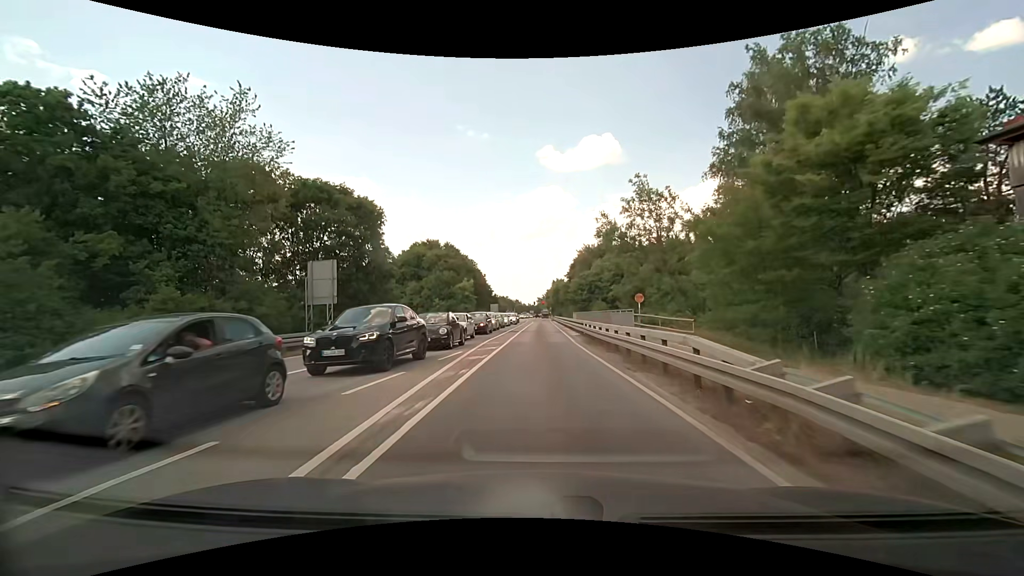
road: secondary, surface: asphalt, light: Day
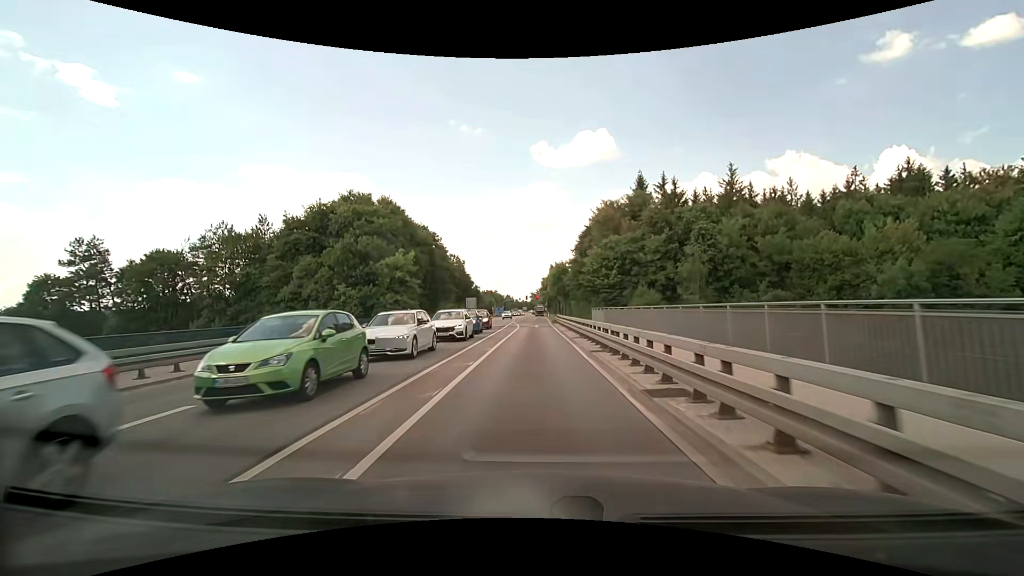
(+0.2, +37.7) m; 0°
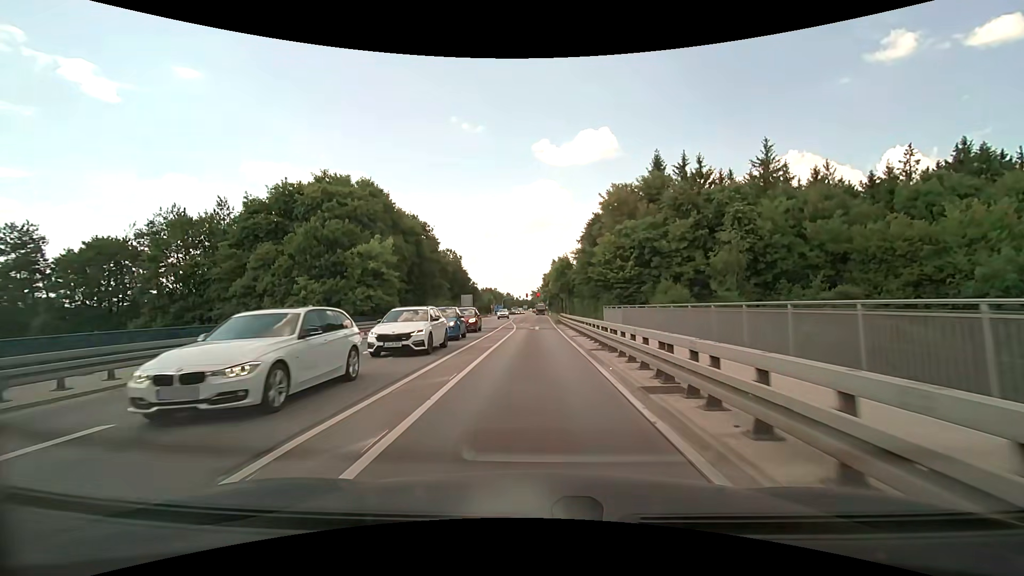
(0.0, +7.7) m; 0°
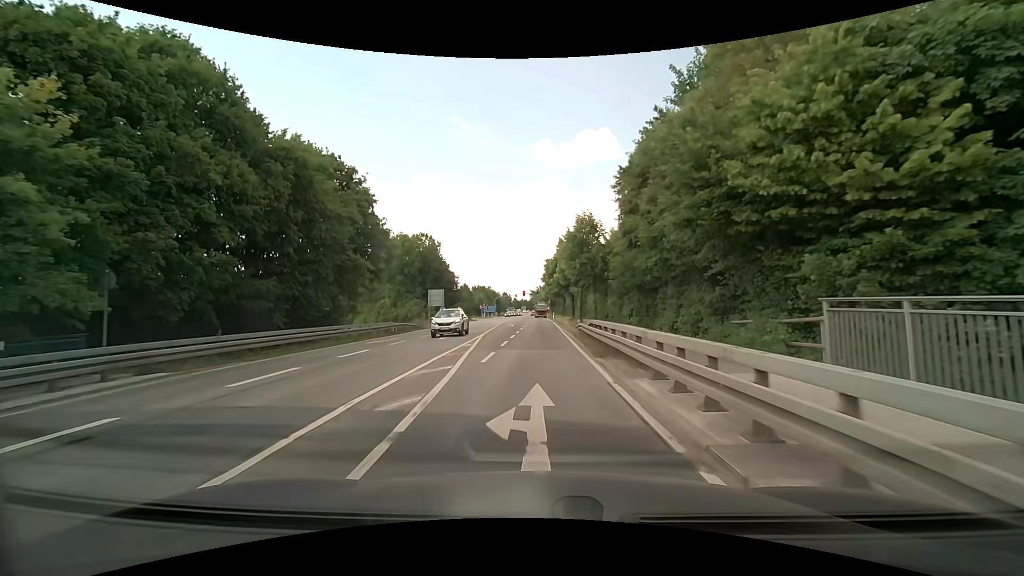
(0.0, +29.5) m; 0°
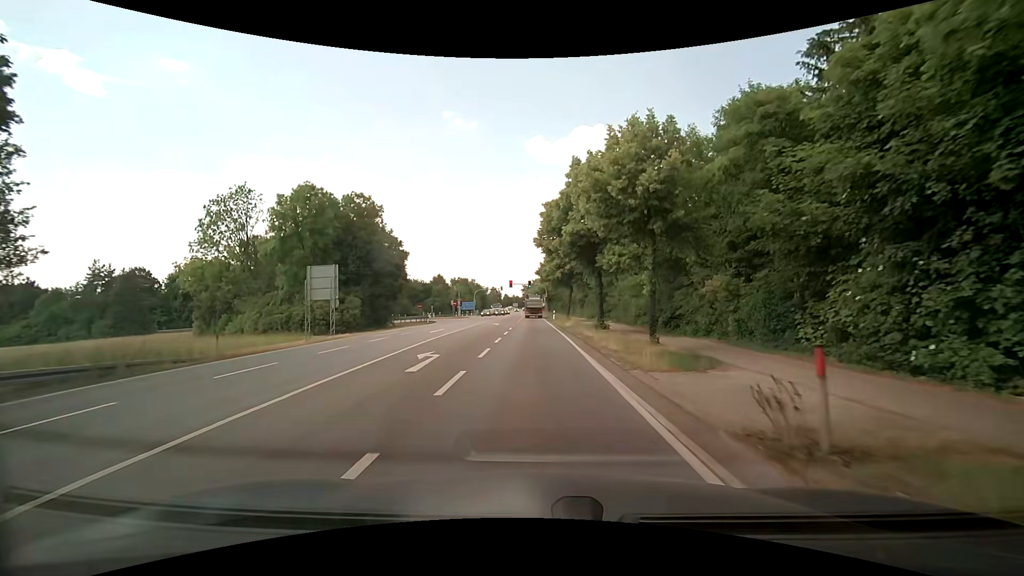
(+0.1, +34.6) m; 0°
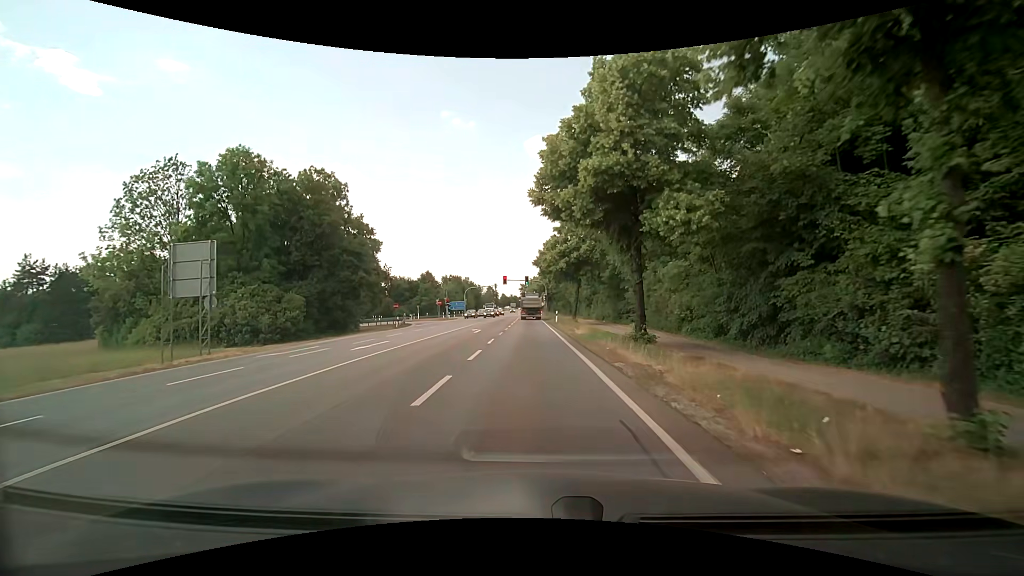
(+0.1, +12.7) m; +1°
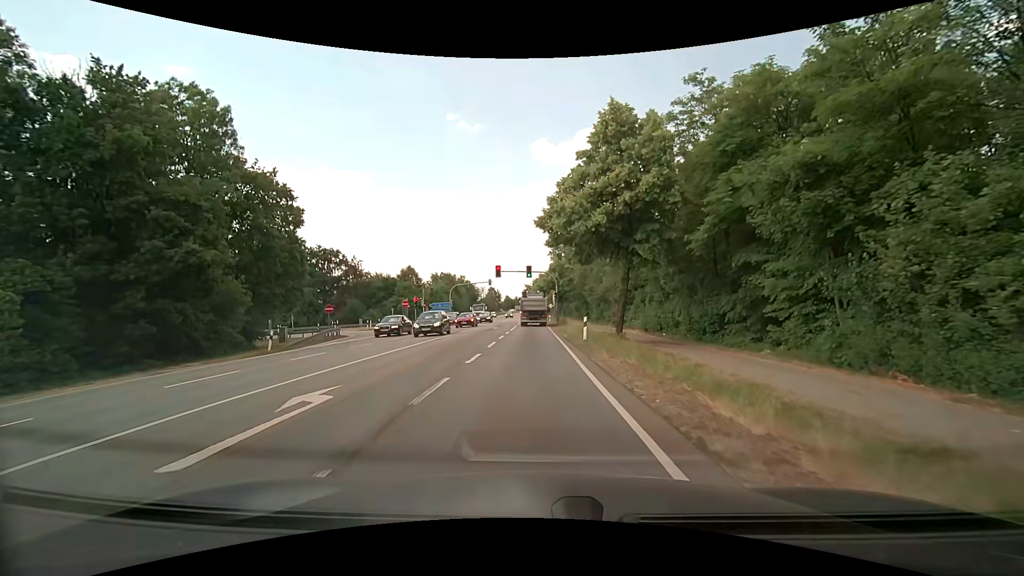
(-0.3, +23.5) m; 0°
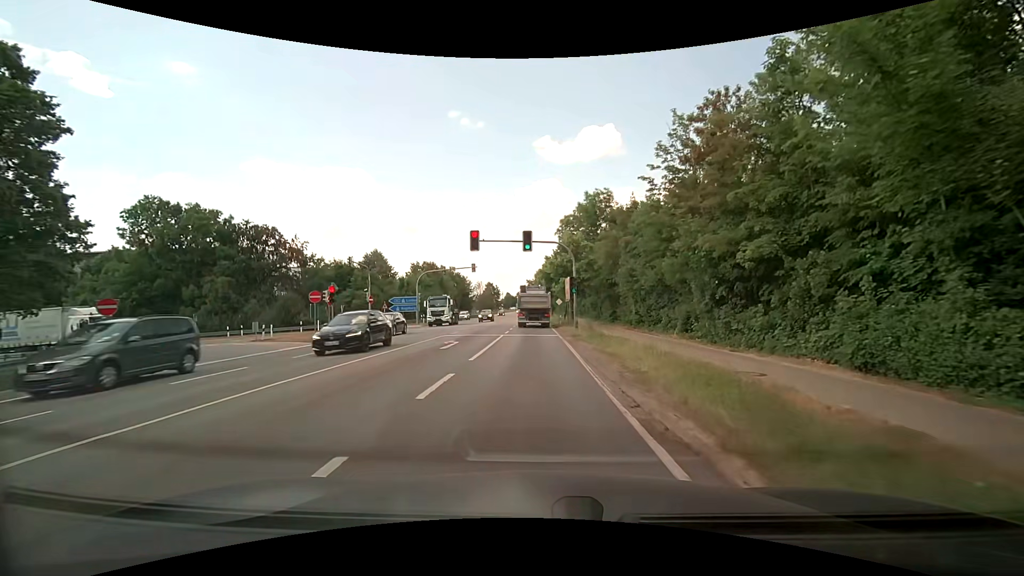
(-0.6, +23.6) m; -2°
(0, +10) (0, +20) (0, +30) (0, +40) (0, +50) (0, +60) (0, +70) (0, +80) (0, +90) (0, +100) m
